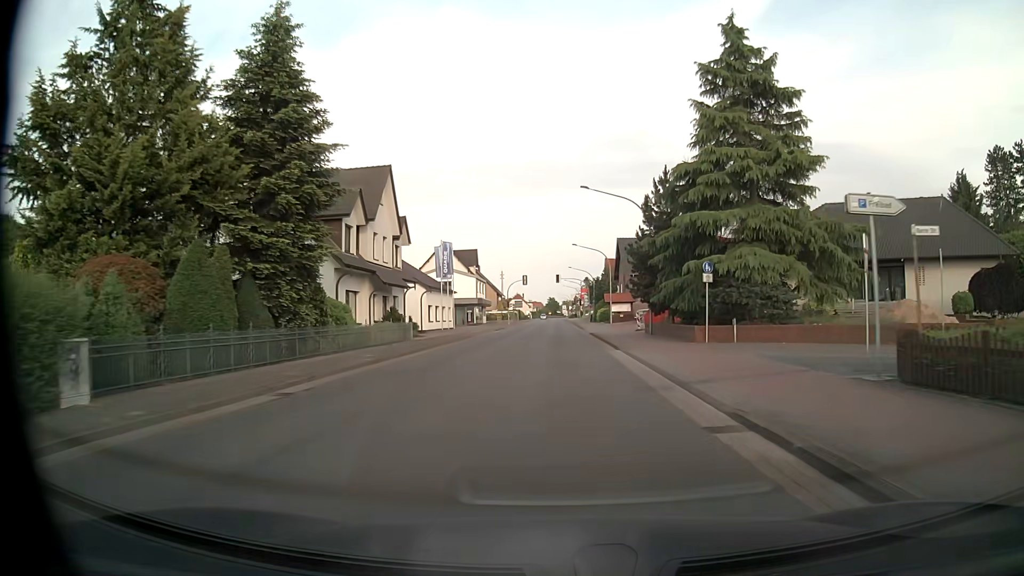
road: tertiary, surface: asphalt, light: Day
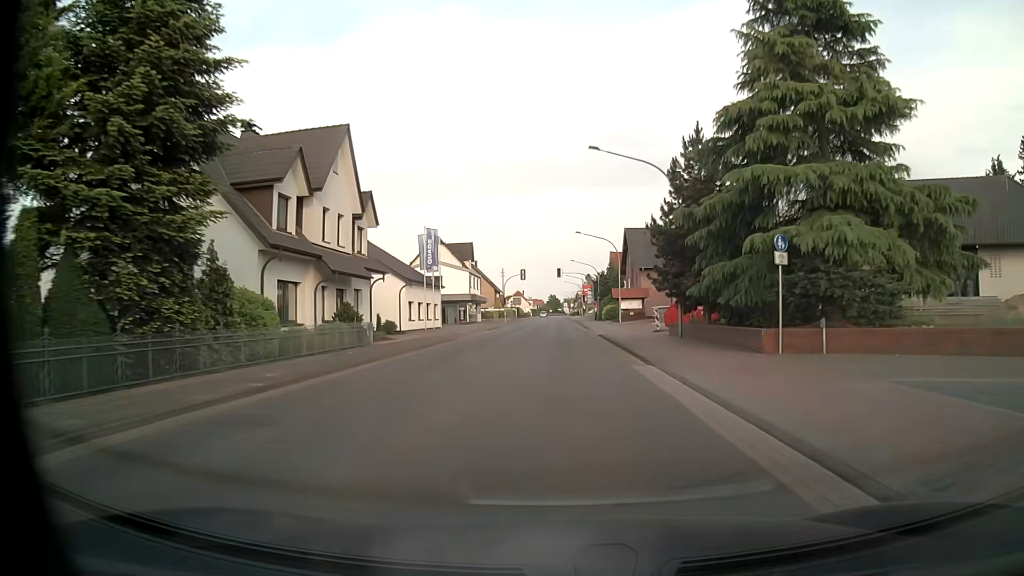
(0.0, +8.2) m; 0°
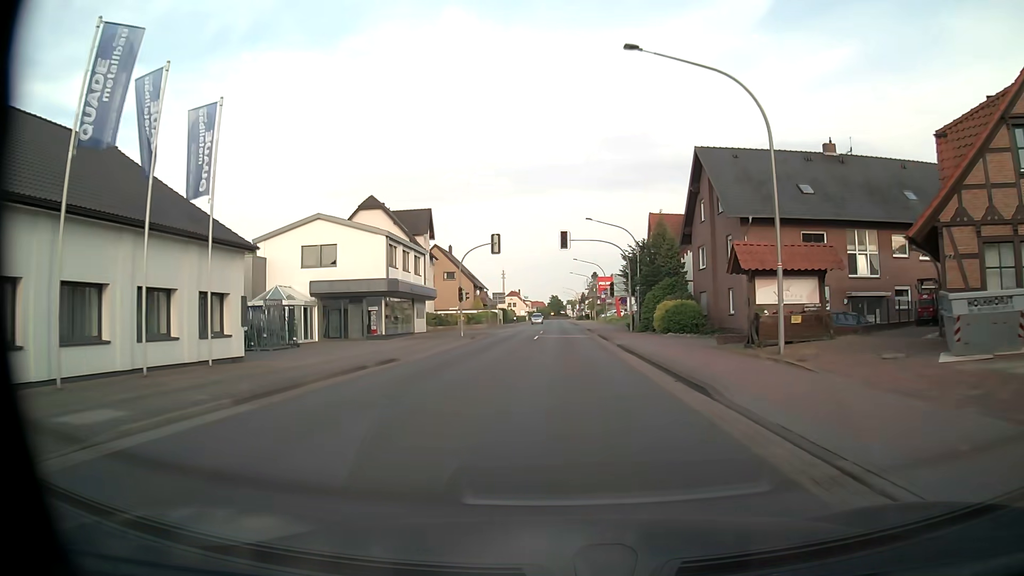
(-0.1, +41.1) m; 0°
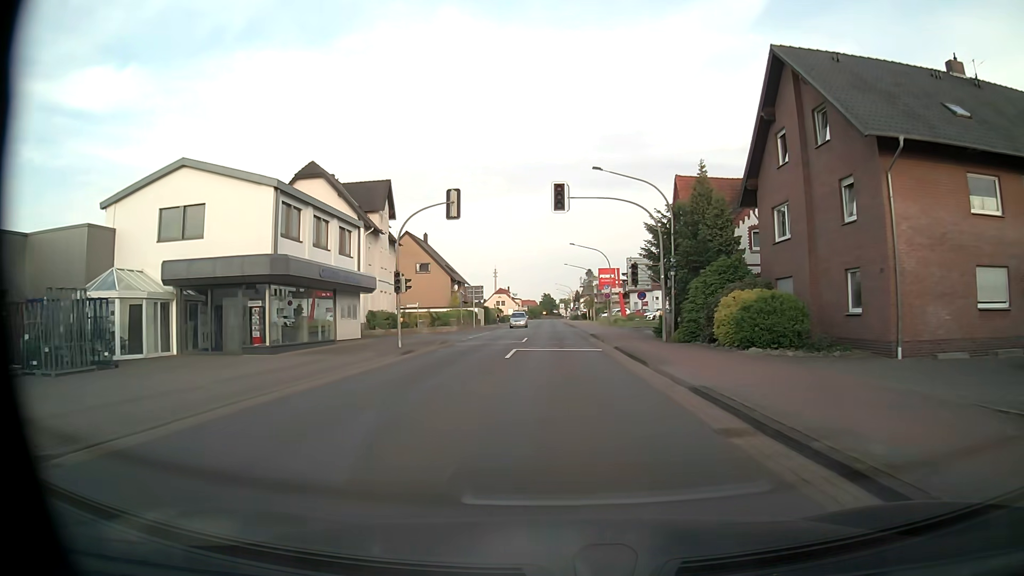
(0.0, +16.4) m; 0°
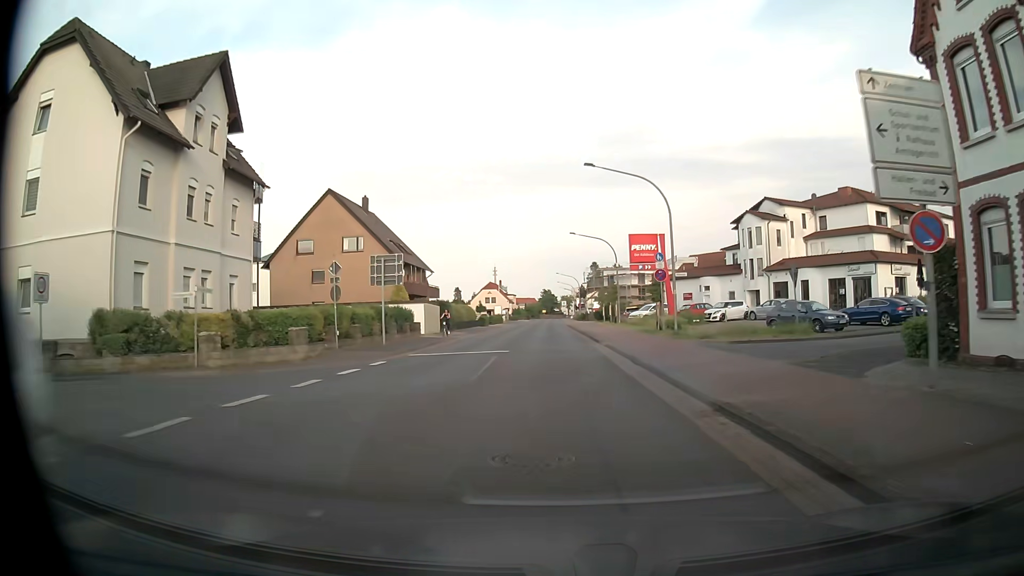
(+0.2, +32.8) m; 0°
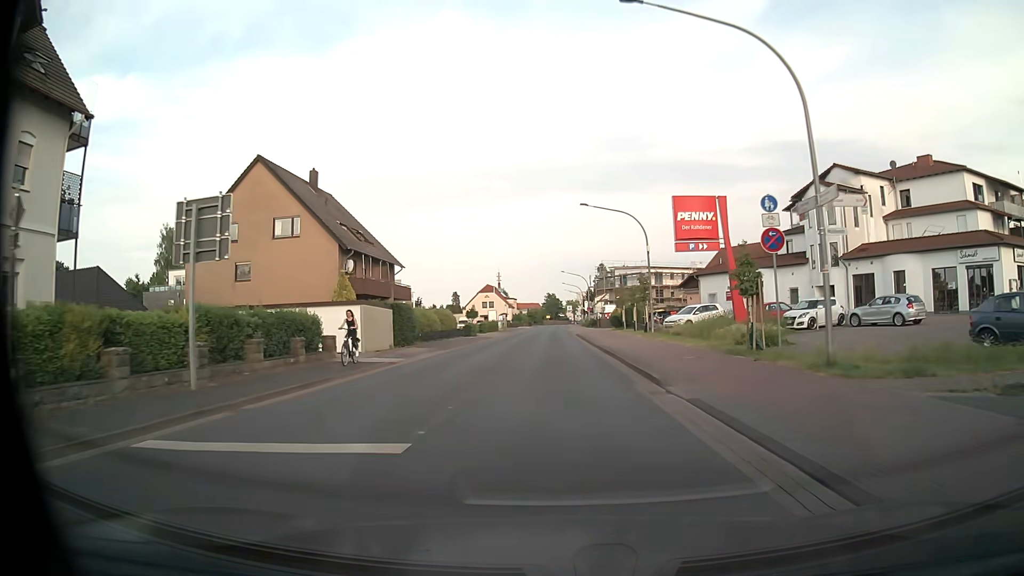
(0.0, +16.4) m; 0°
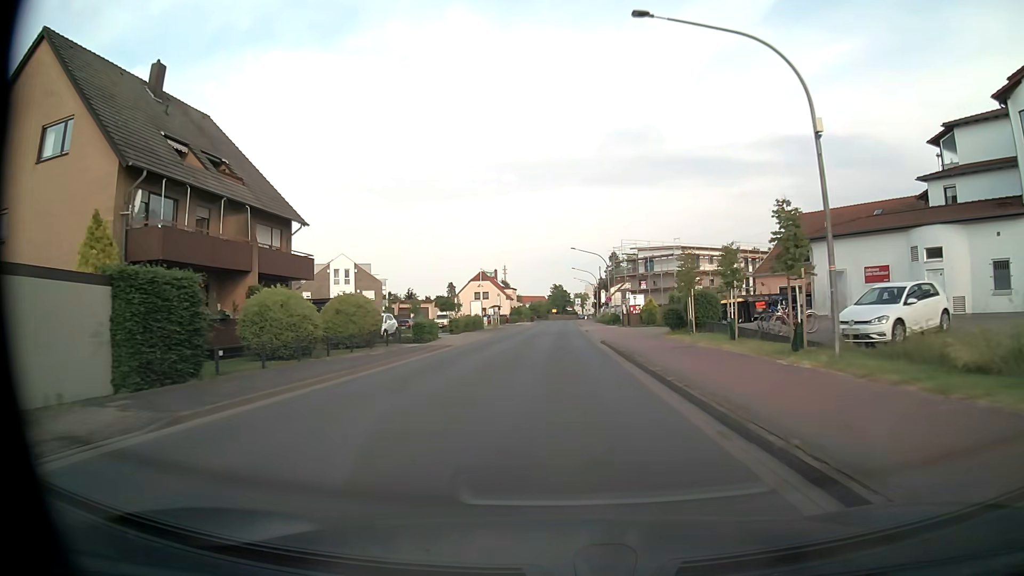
(-0.2, +24.7) m; -1°
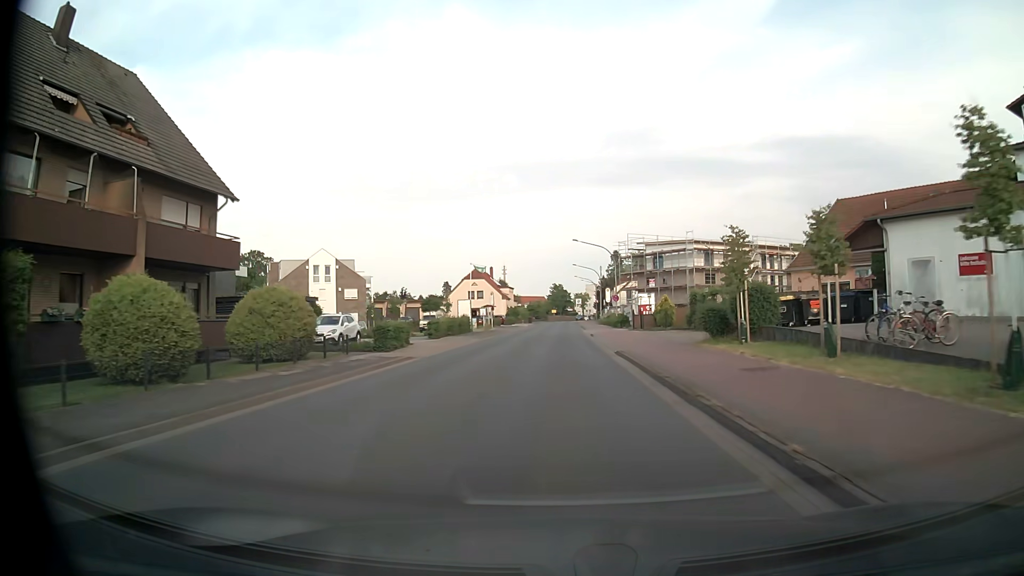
(0.0, +8.2) m; 0°
(0, +10) (0, +20) (0, +30) (0, +40) (+1, +50) (+1, +60) (+1, +70) (+1, +80) (+1, +90) (+1, +100) m
